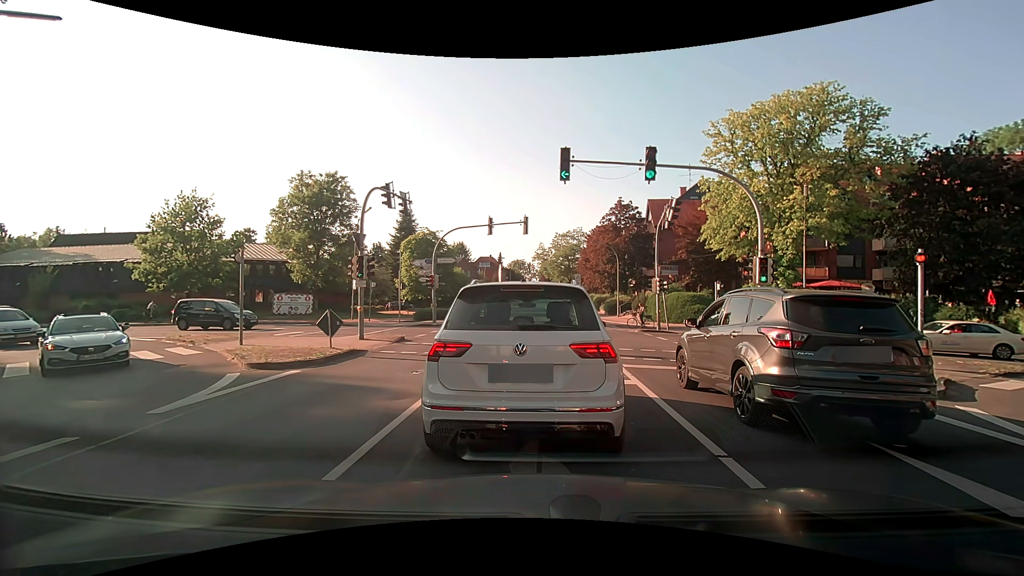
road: secondary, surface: asphalt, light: Day
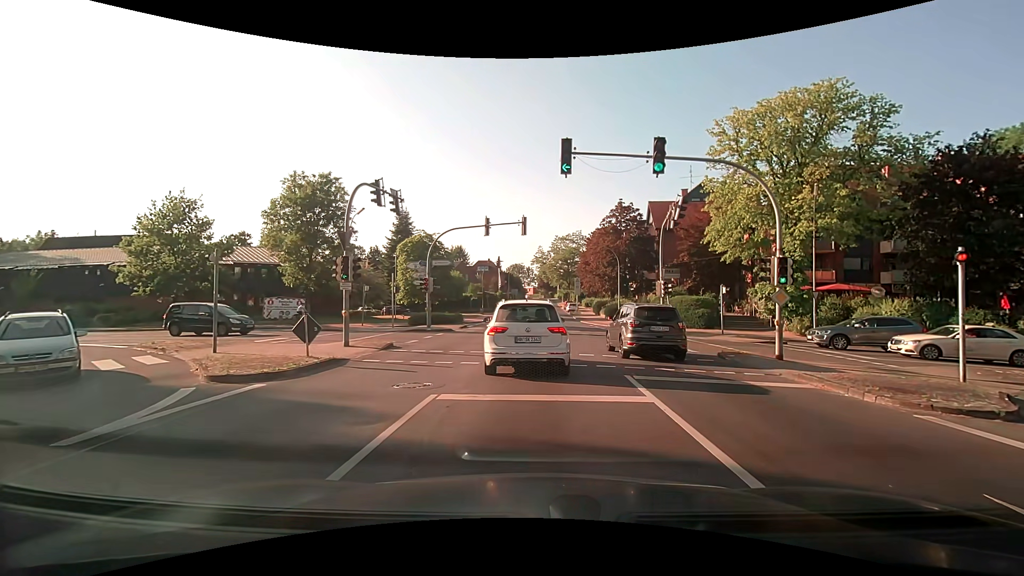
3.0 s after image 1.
(0.0, +1.5) m; 0°
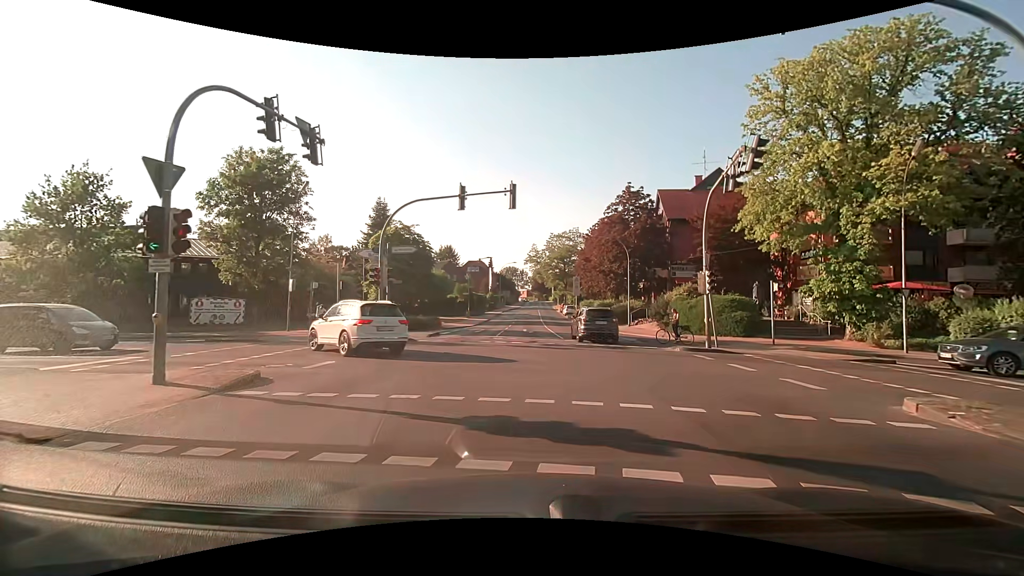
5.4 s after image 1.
(+0.2, +9.0) m; +2°
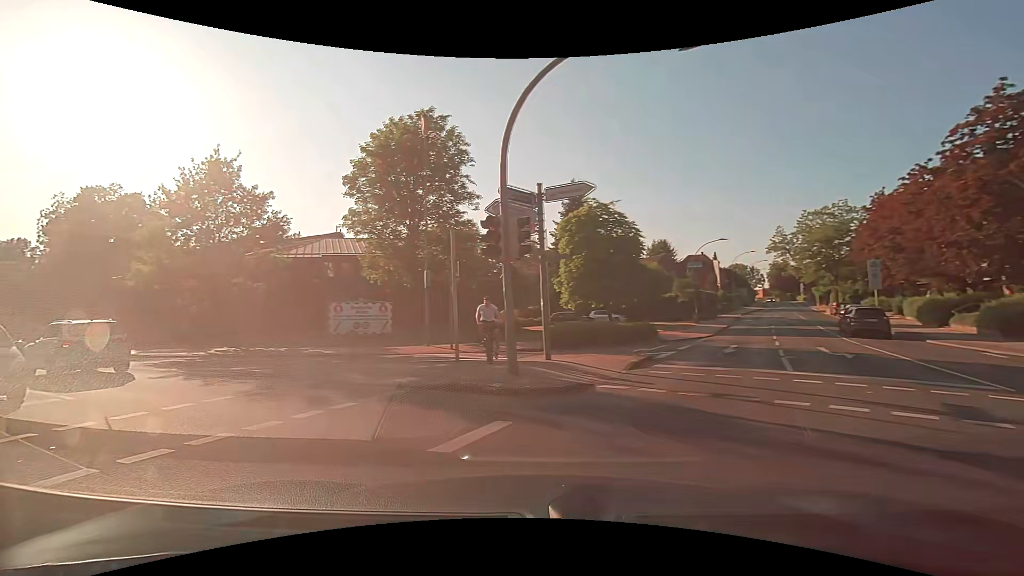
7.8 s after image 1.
(-1.7, +13.8) m; -24°
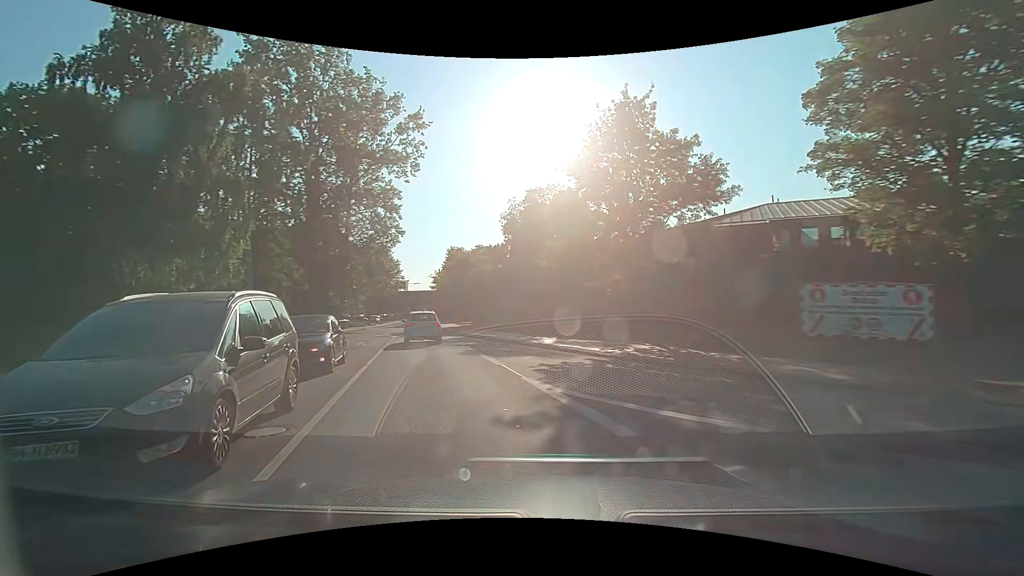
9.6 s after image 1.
(-4.0, +9.4) m; -46°
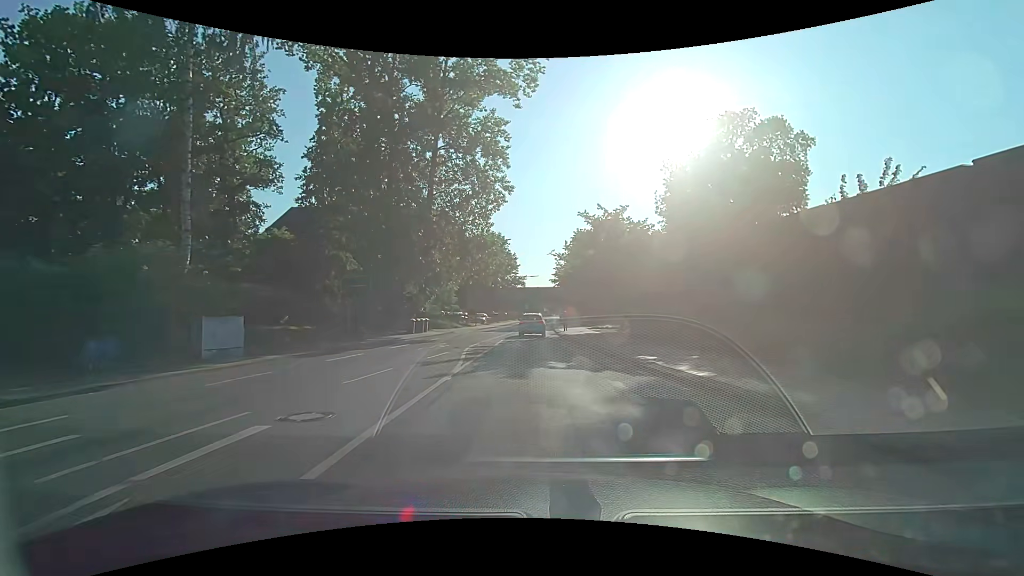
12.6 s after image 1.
(-4.5, +23.4) m; -13°
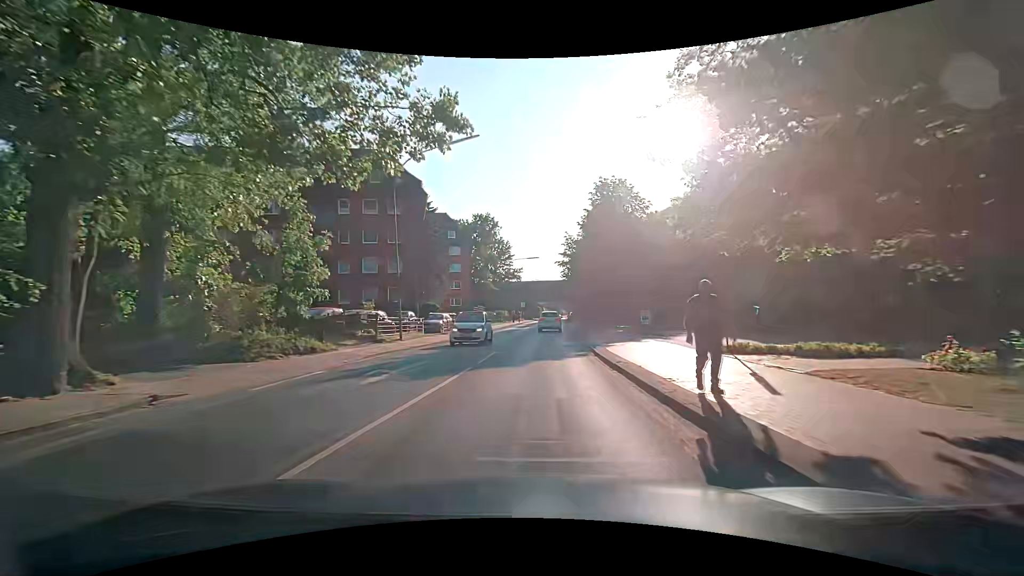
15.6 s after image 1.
(-0.2, +32.2) m; 0°
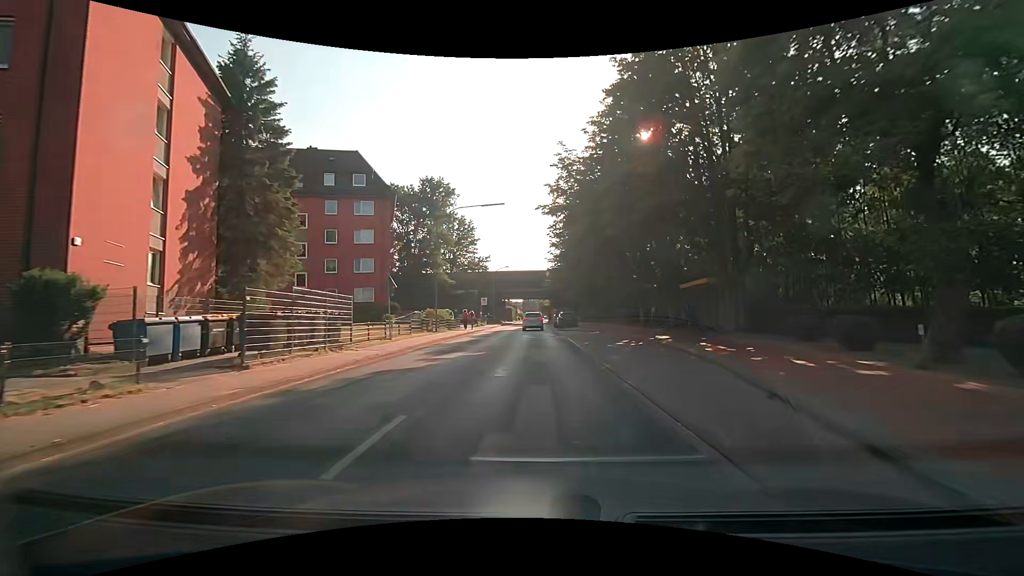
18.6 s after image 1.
(+1.2, +34.0) m; +3°
(0, +10) (0, +20) (0, +30) (0, +40) (0, +50) (+1, +60) (+1, +70) (+1, +80) (+1, +90) (+1, +100) m
